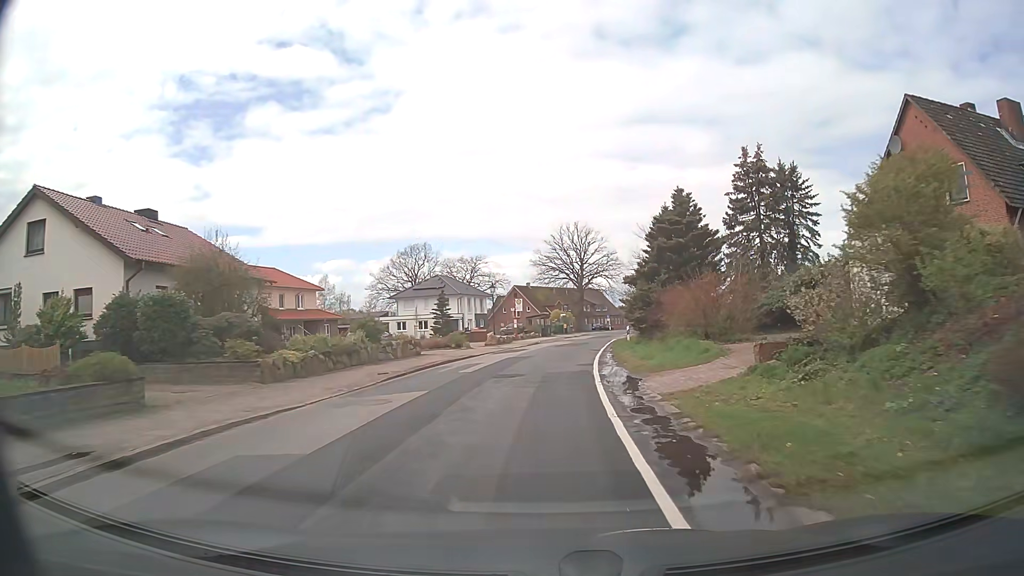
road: secondary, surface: asphalt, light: Day
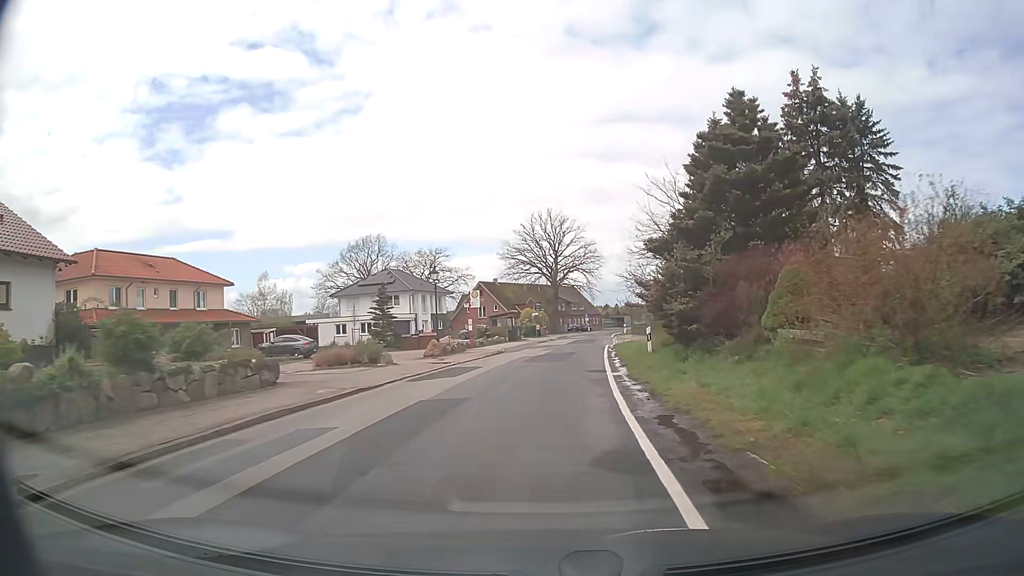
(+0.2, +15.2) m; +2°
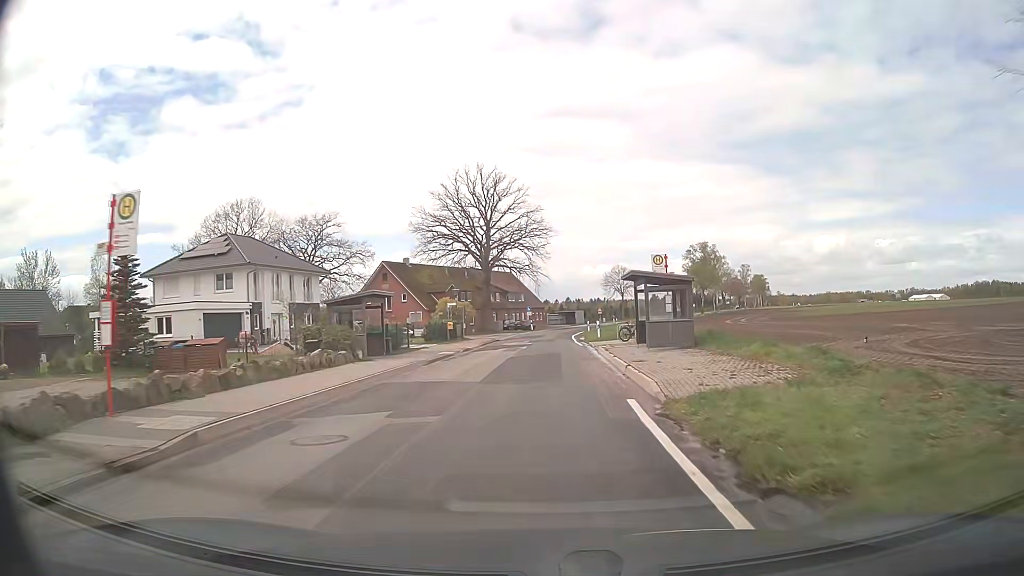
(+1.3, +30.4) m; +4°
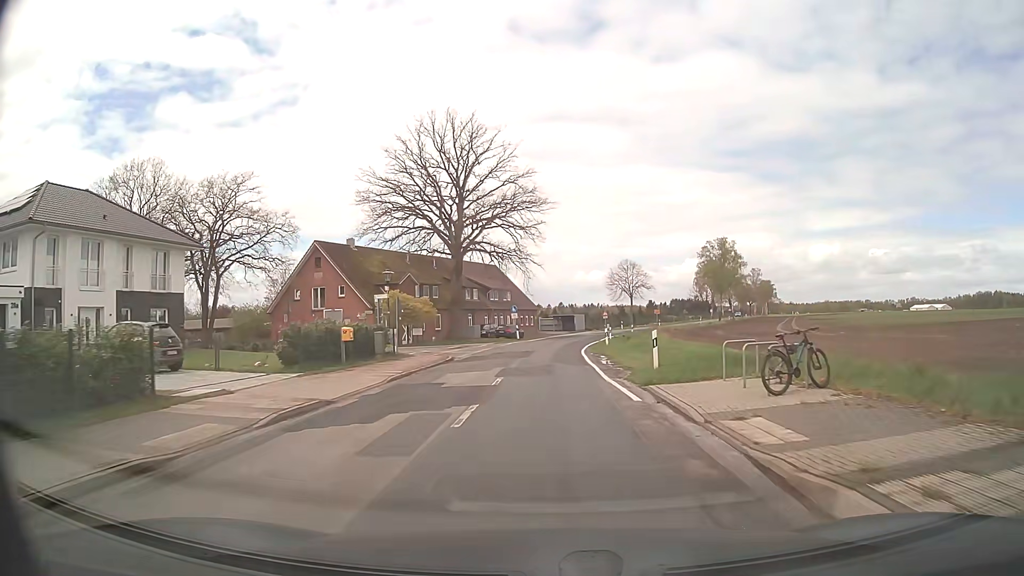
(+0.4, +23.0) m; +2°
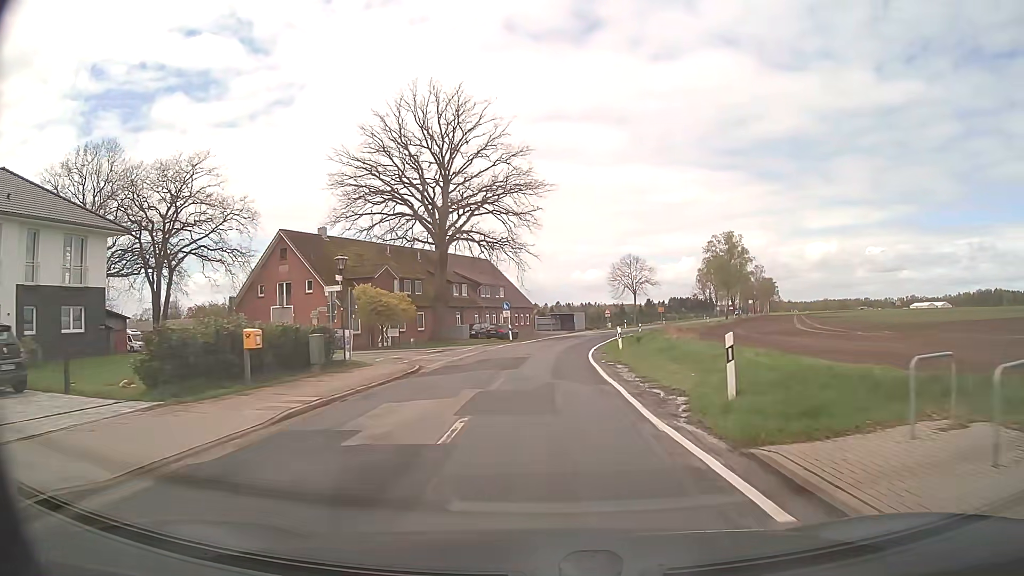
(0.0, +7.7) m; 0°
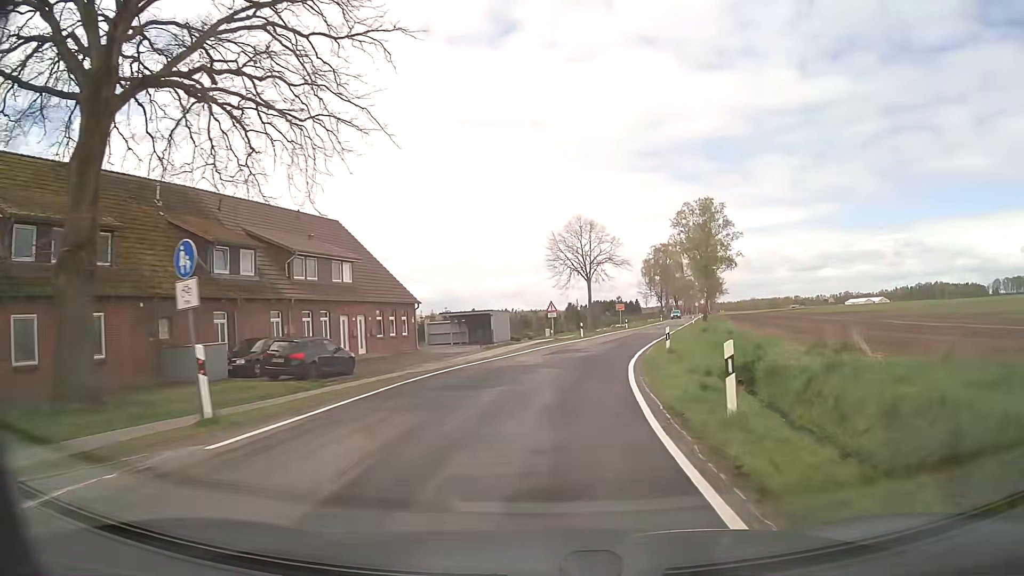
(+1.6, +38.3) m; +7°
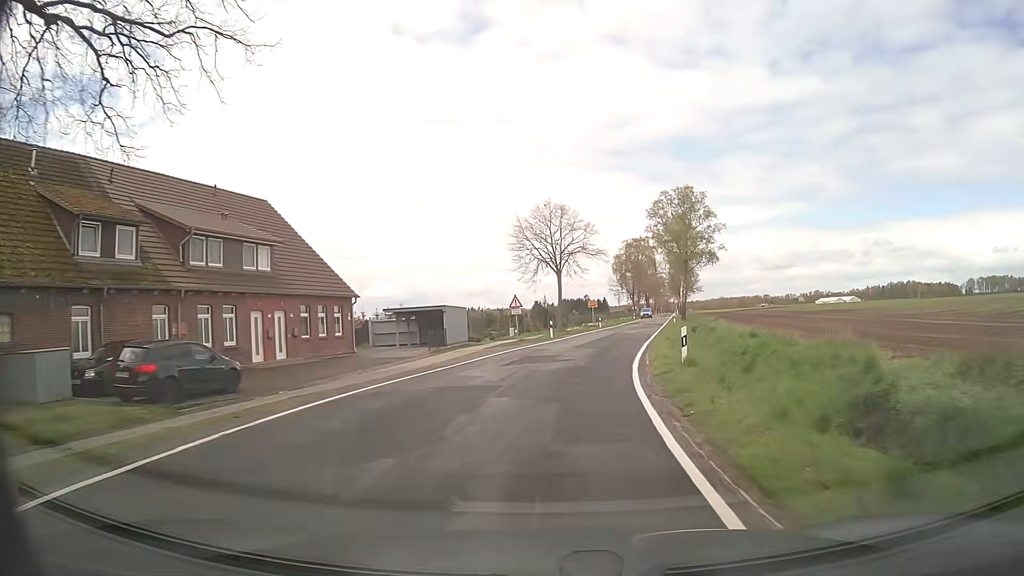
(+0.1, +7.6) m; +2°
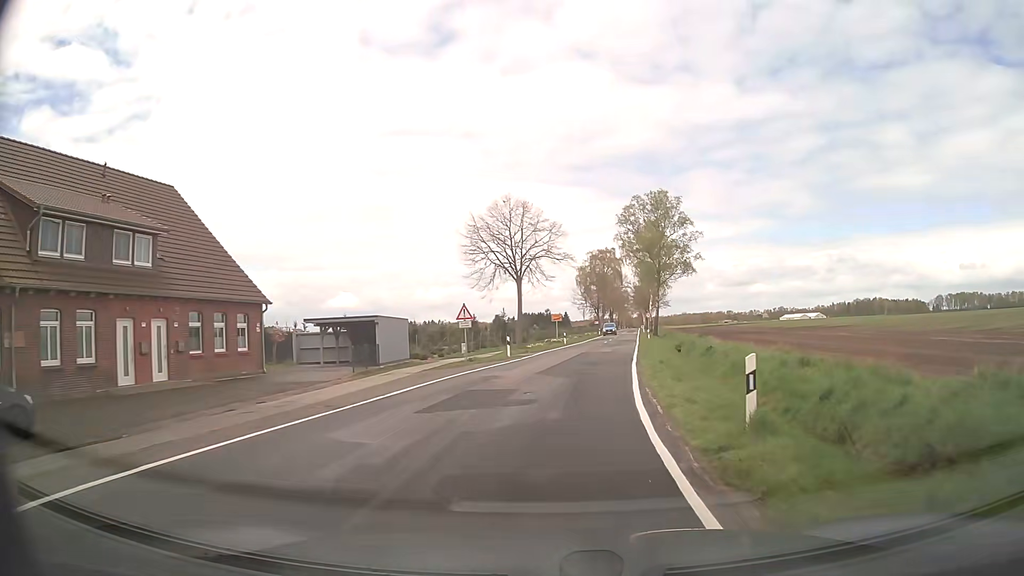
(+0.2, +7.6) m; +3°
(0, +10) (+1, +20) (+3, +30) (+4, +40) (+6, +50) (+7, +60) (+9, +69) (+10, +79) (+12, +89) (+13, +99) m
